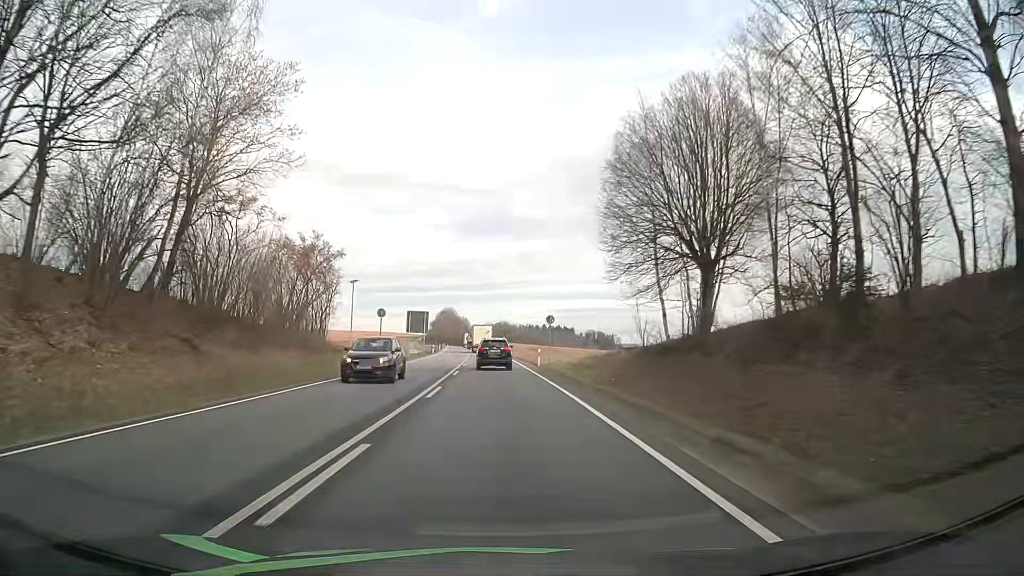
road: primary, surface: asphalt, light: Day
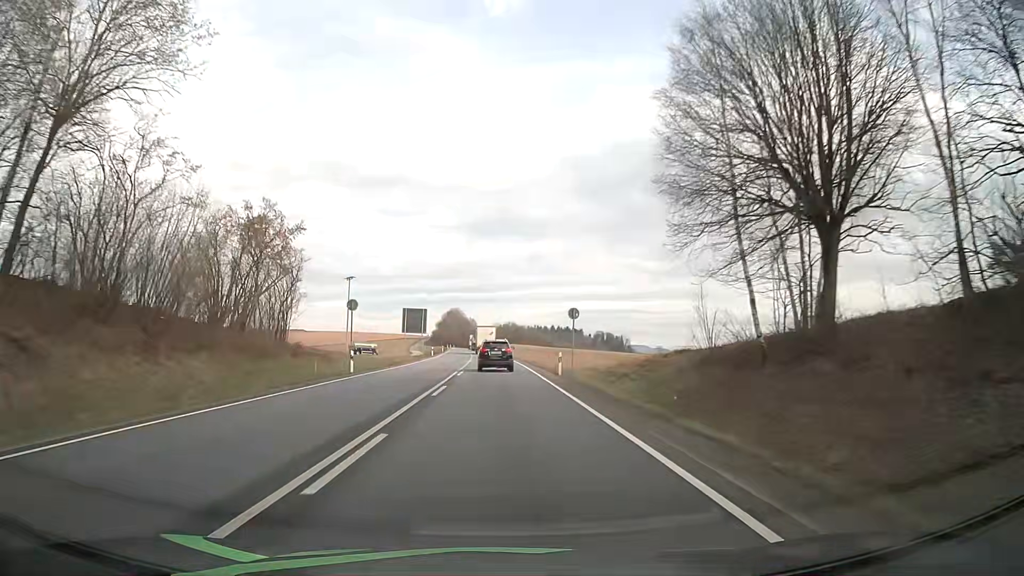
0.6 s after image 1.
(-0.2, +10.9) m; -2°
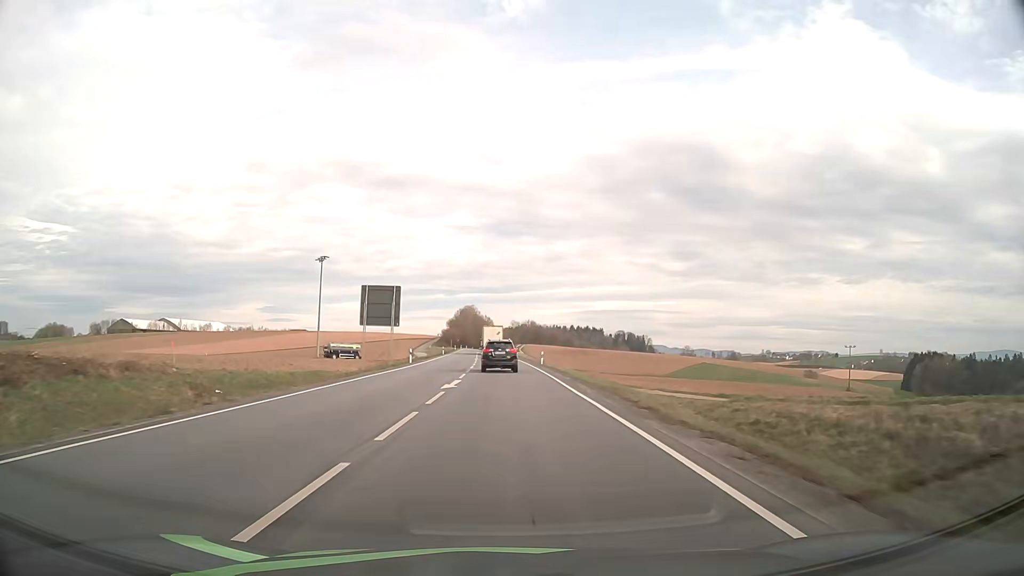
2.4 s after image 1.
(-0.3, +32.8) m; -1°
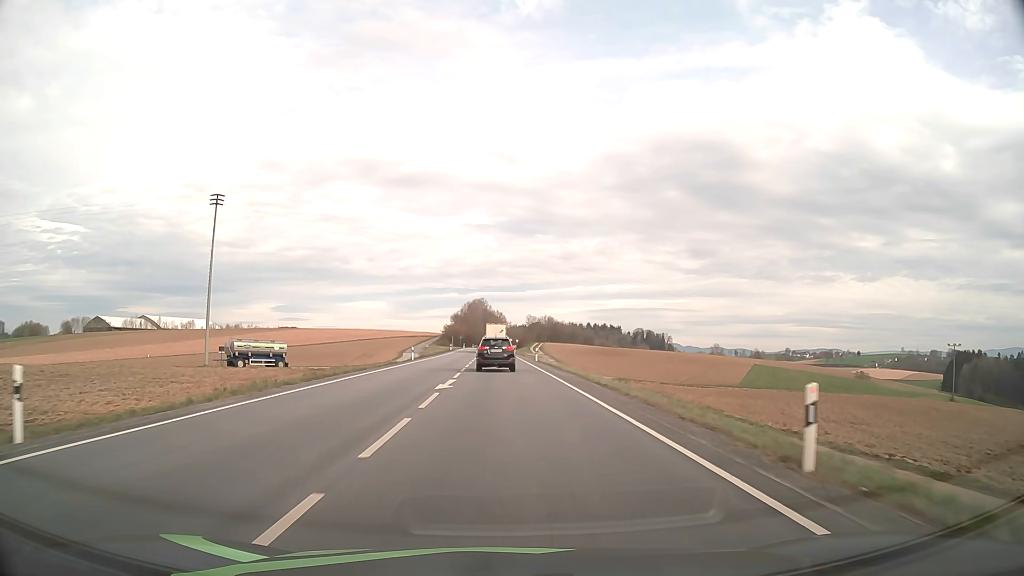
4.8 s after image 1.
(-0.4, +43.9) m; -1°
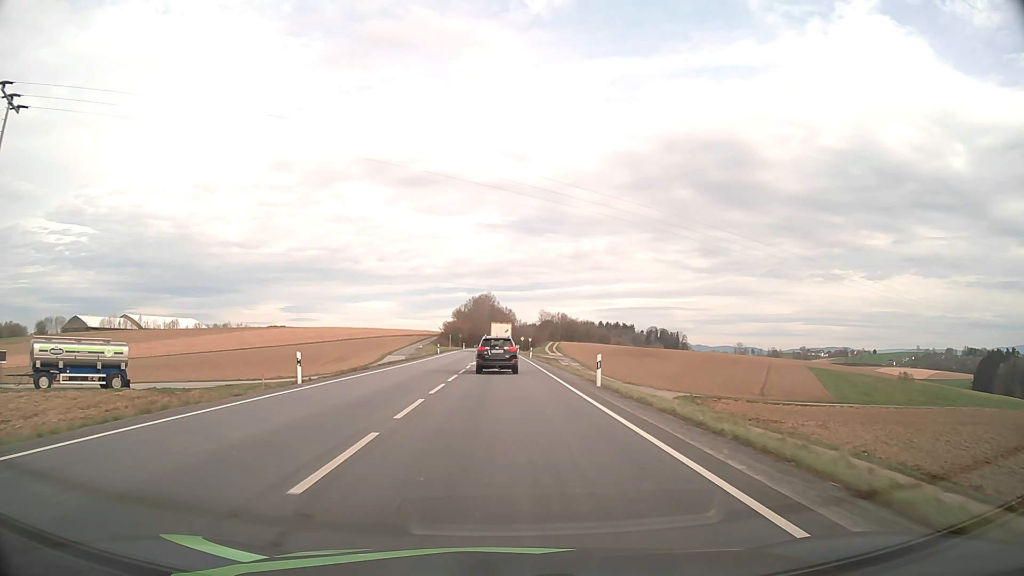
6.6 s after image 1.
(-0.2, +32.1) m; -1°
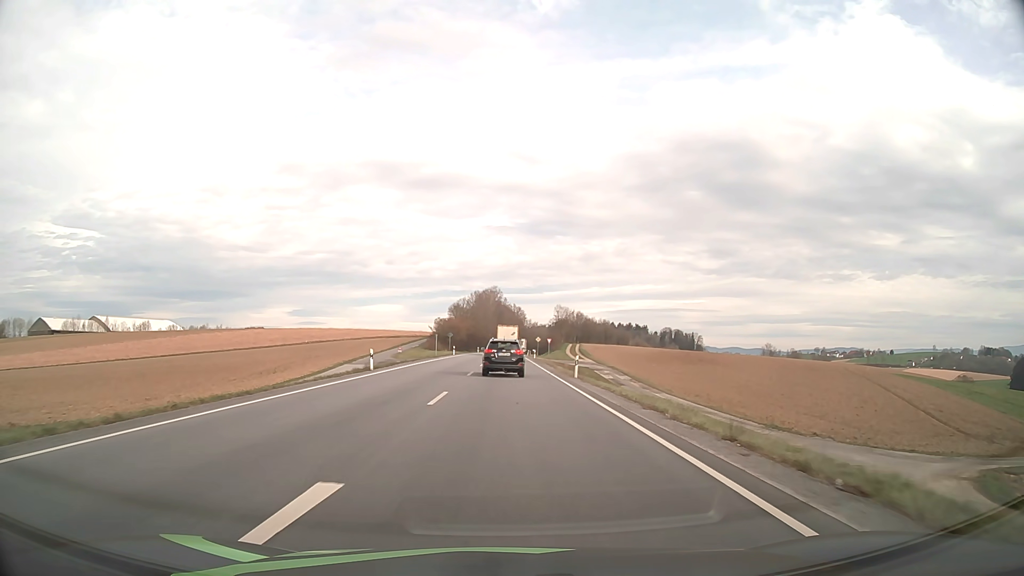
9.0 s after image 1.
(-0.3, +40.2) m; -1°
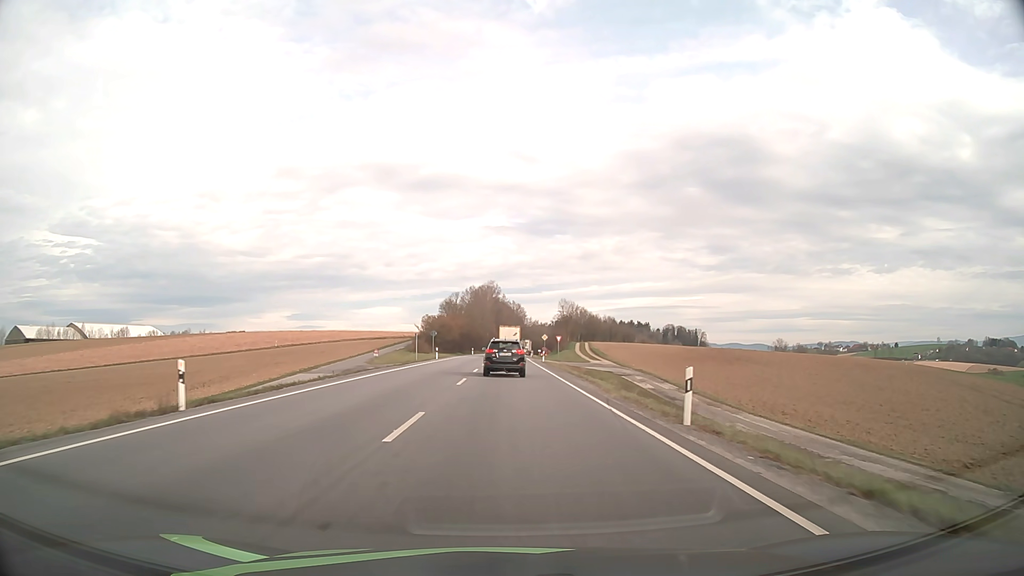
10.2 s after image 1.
(0.0, +20.3) m; 0°
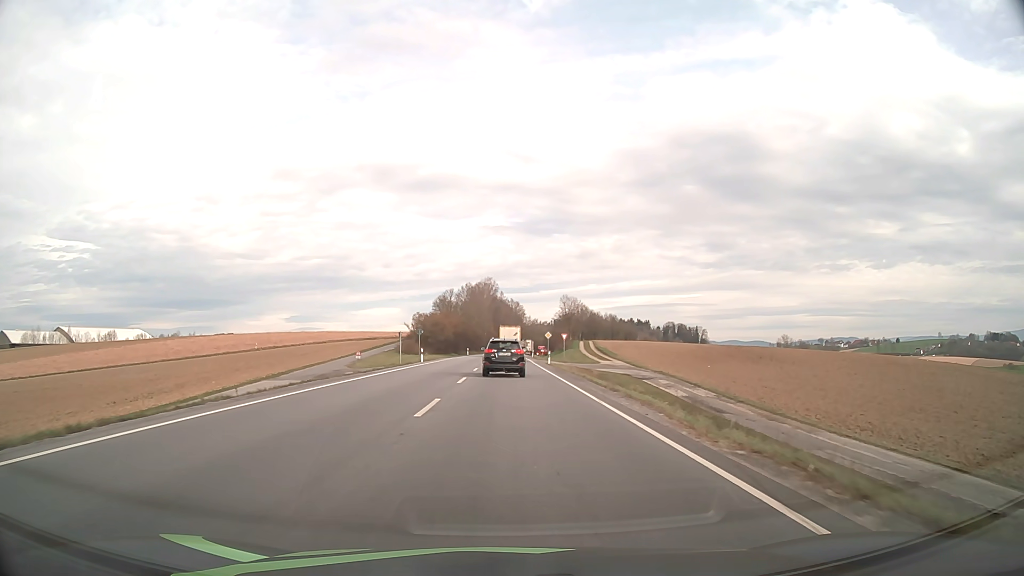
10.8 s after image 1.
(0.0, +10.4) m; 0°
(0, +10) (0, +20) (0, +30) (0, +40) (0, +50) (0, +60) (0, +70) (0, +80) (0, +90) (+1, +100) m
